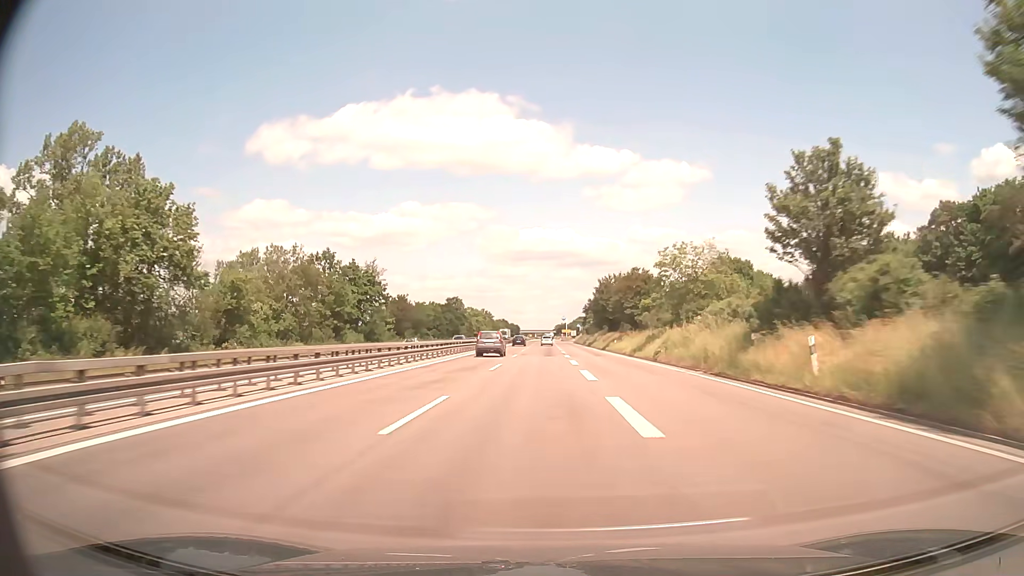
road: trunk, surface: asphalt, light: Day
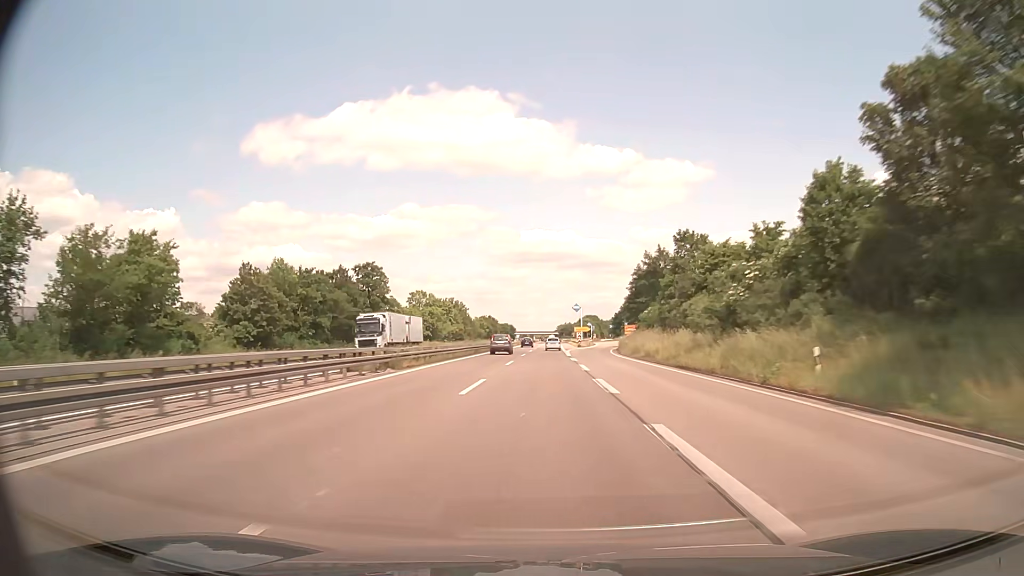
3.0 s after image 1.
(-0.3, +99.7) m; 0°
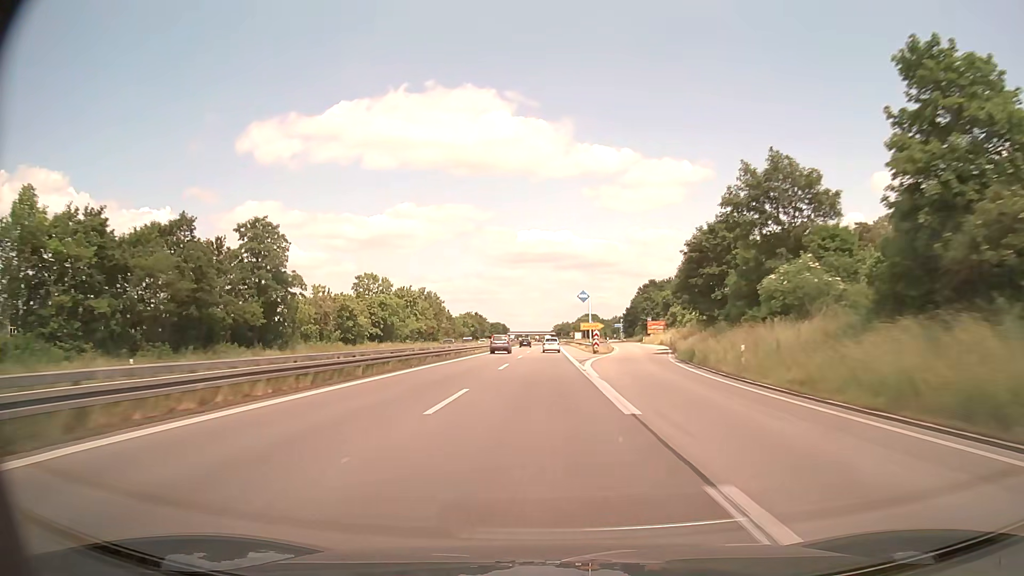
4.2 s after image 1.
(+0.1, +40.4) m; 0°
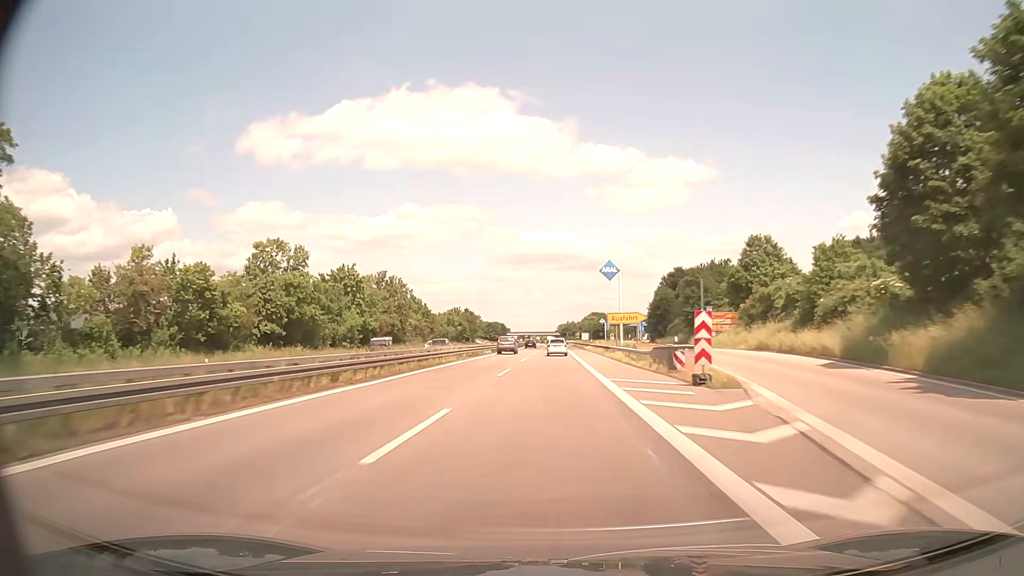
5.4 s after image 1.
(0.0, +40.7) m; 0°
(0, +10) (0, +20) (0, +30) (0, +40) (0, +50) (-1, +60) (-1, +70) (-1, +80) (-1, +90) (-2, +100) m
